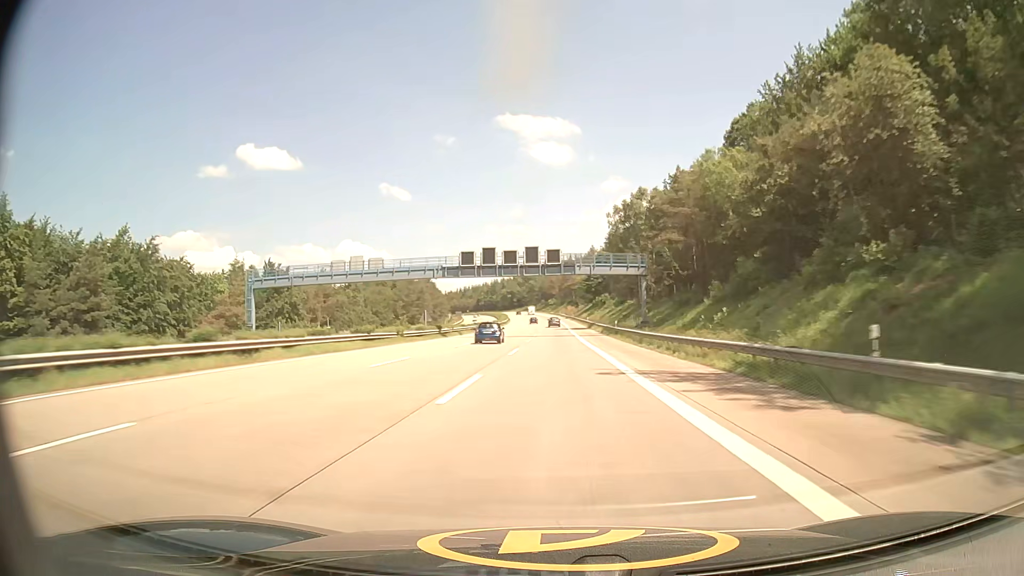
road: motorway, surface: asphalt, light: Day
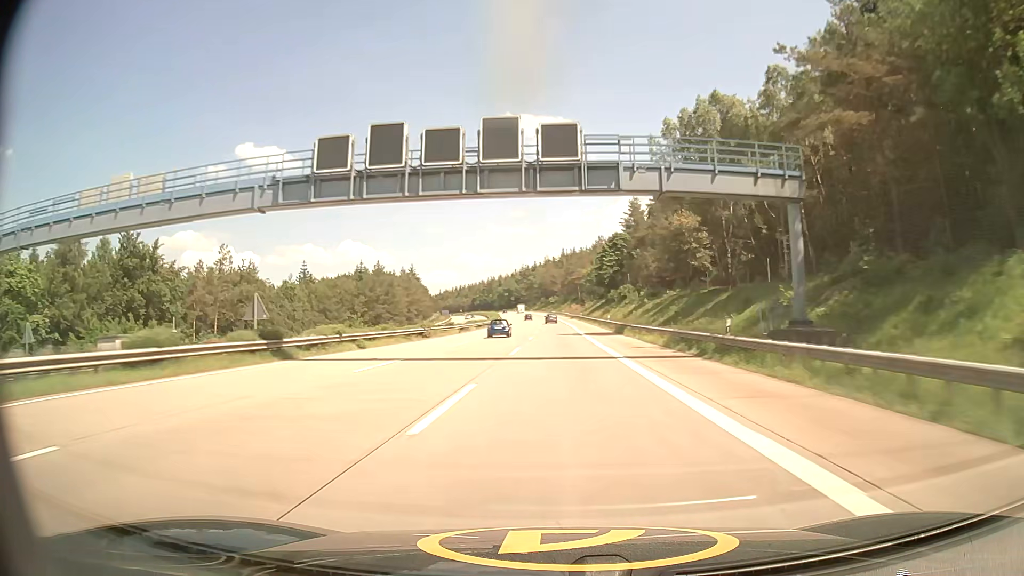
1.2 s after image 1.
(0.0, +38.7) m; 0°
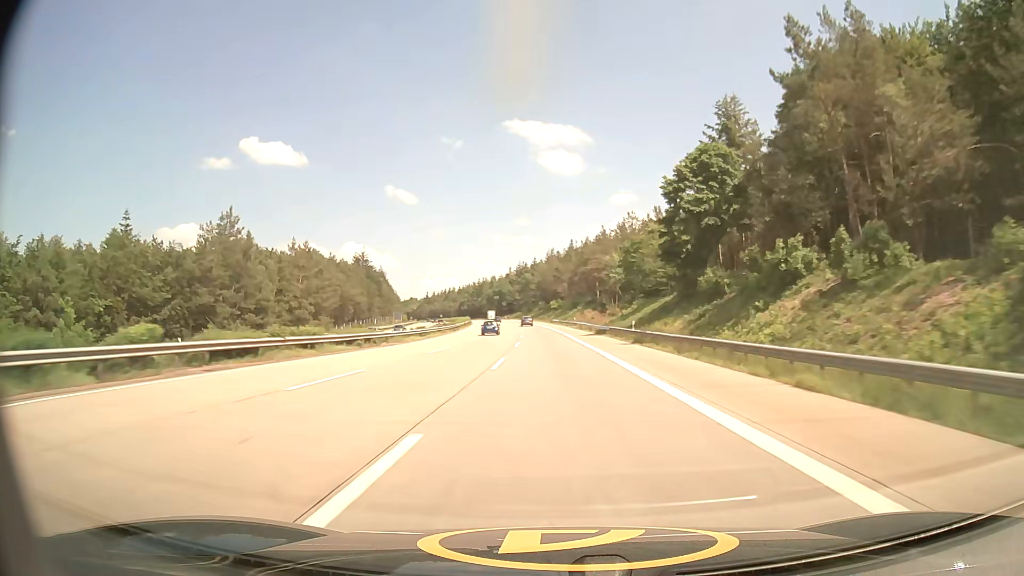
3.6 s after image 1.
(+0.1, +77.9) m; 0°
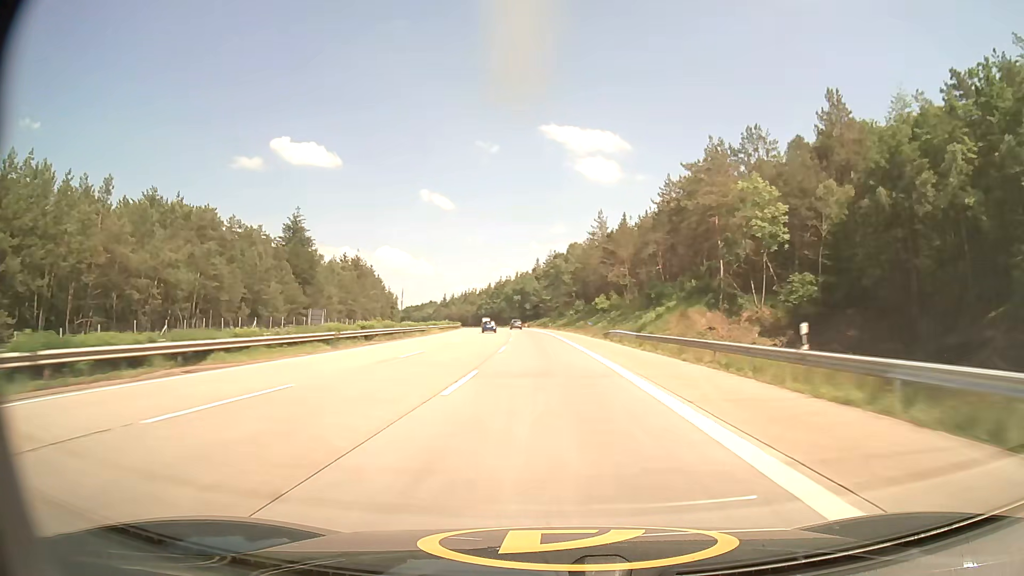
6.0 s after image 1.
(-1.3, +78.3) m; -3°
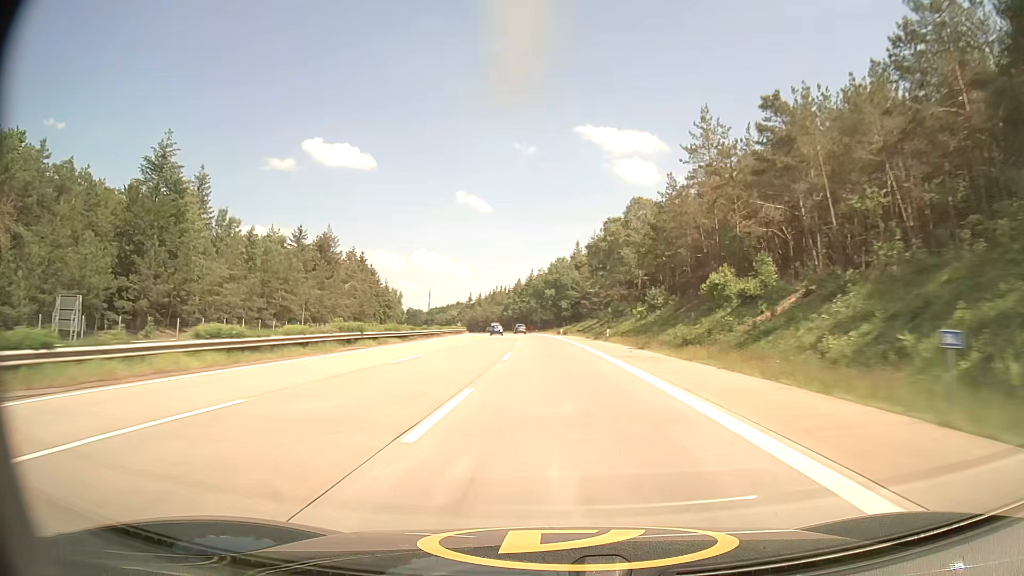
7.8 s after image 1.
(-1.9, +58.8) m; -3°
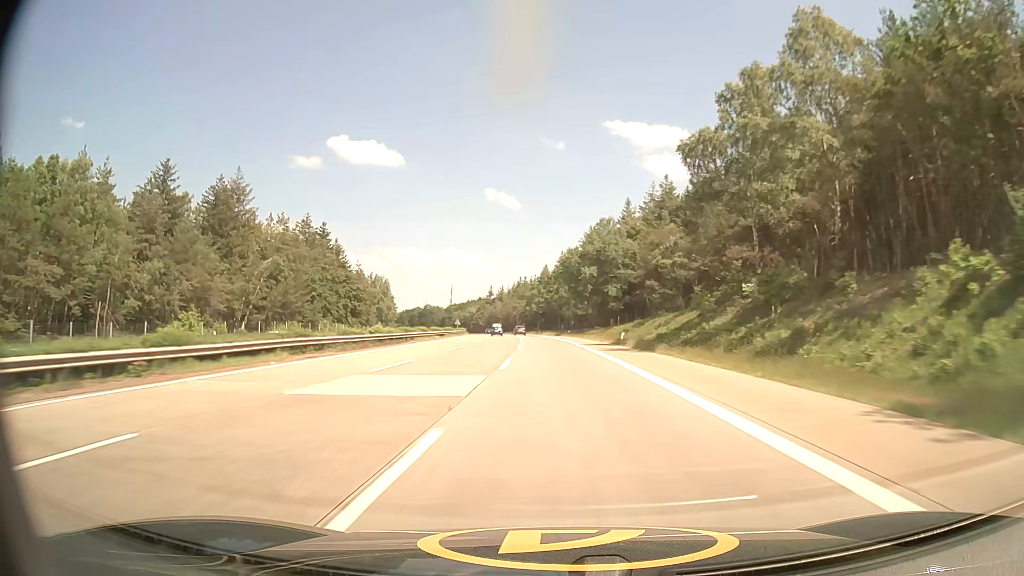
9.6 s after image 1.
(-1.4, +58.6) m; -3°
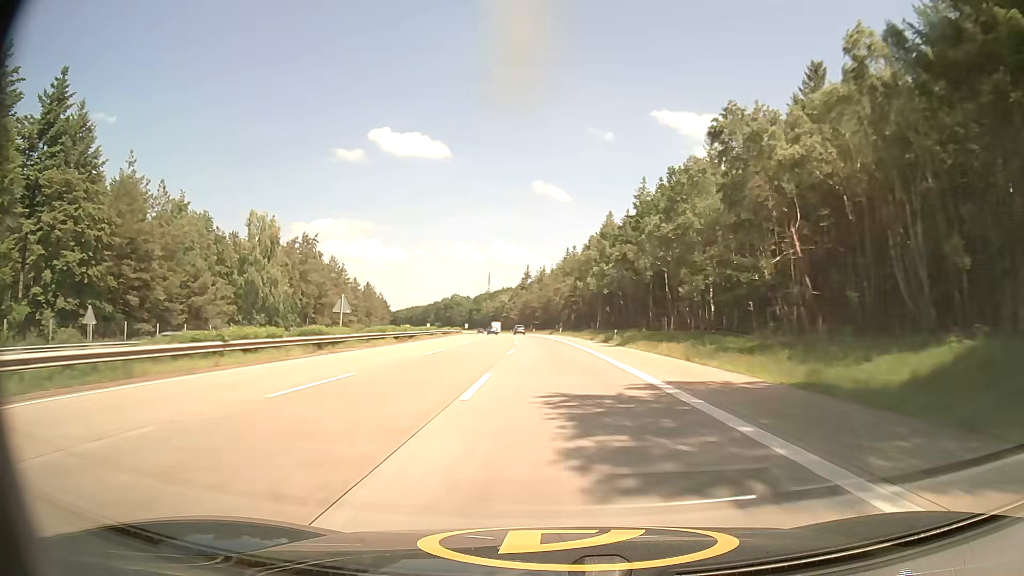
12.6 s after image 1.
(-3.8, +97.8) m; -4°
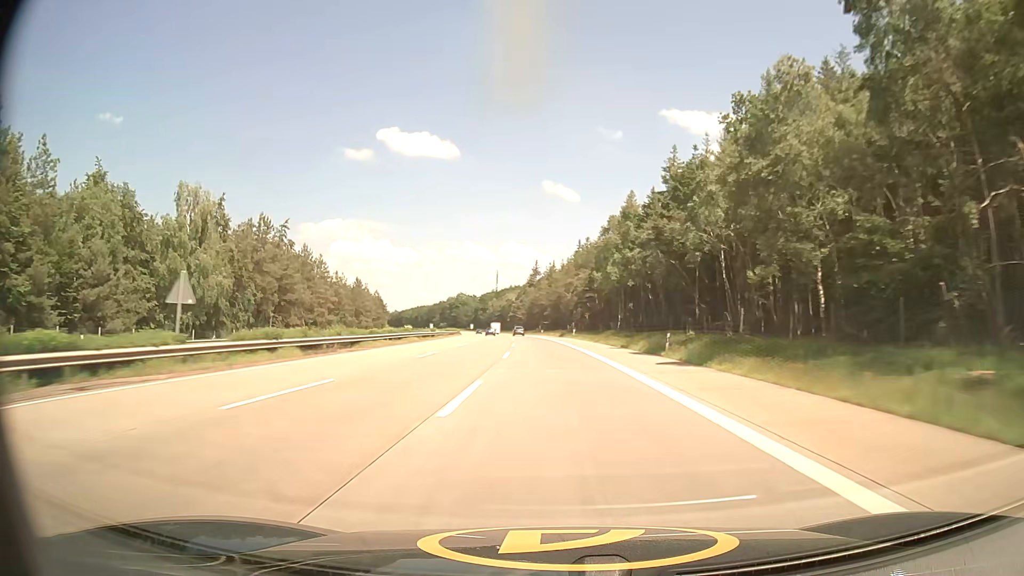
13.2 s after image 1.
(-0.1, +19.7) m; -1°
(0, +10) (0, +20) (0, +30) (-1, +40) (-1, +50) (-2, +60) (-2, +70) (-3, +80) (-4, +90) (-5, +100) m
